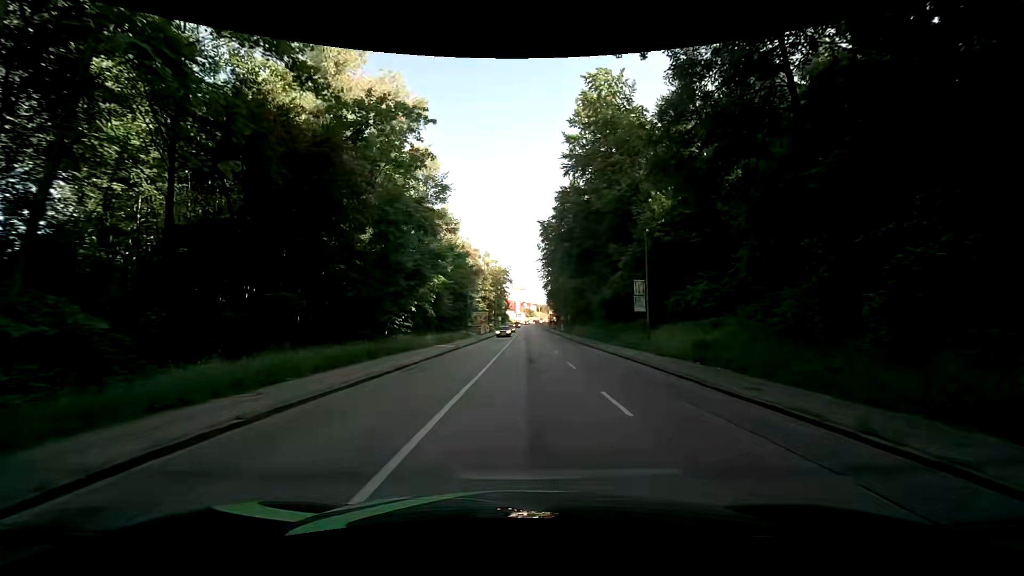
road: tertiary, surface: asphalt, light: Day
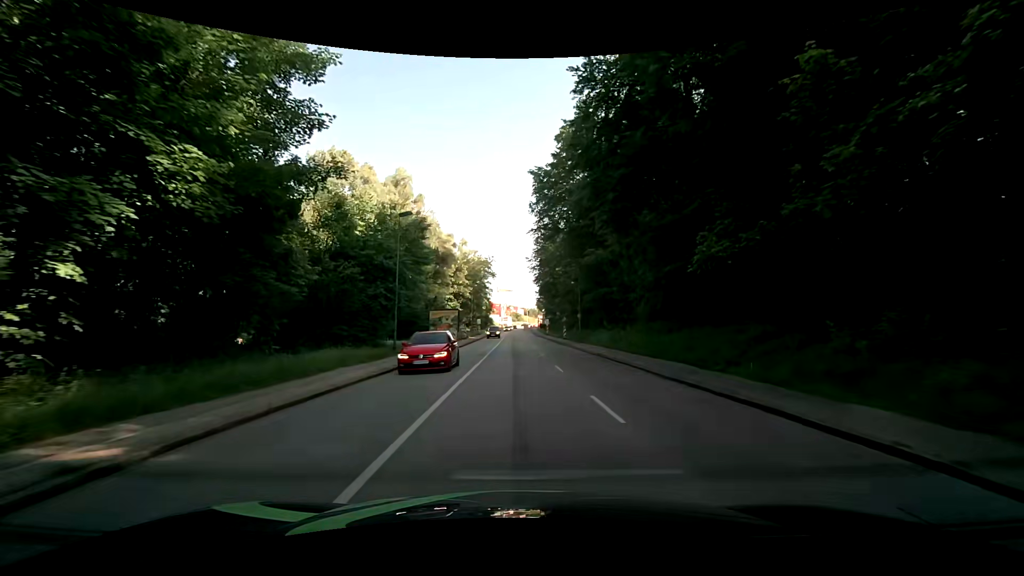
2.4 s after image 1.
(+0.4, +27.8) m; +2°
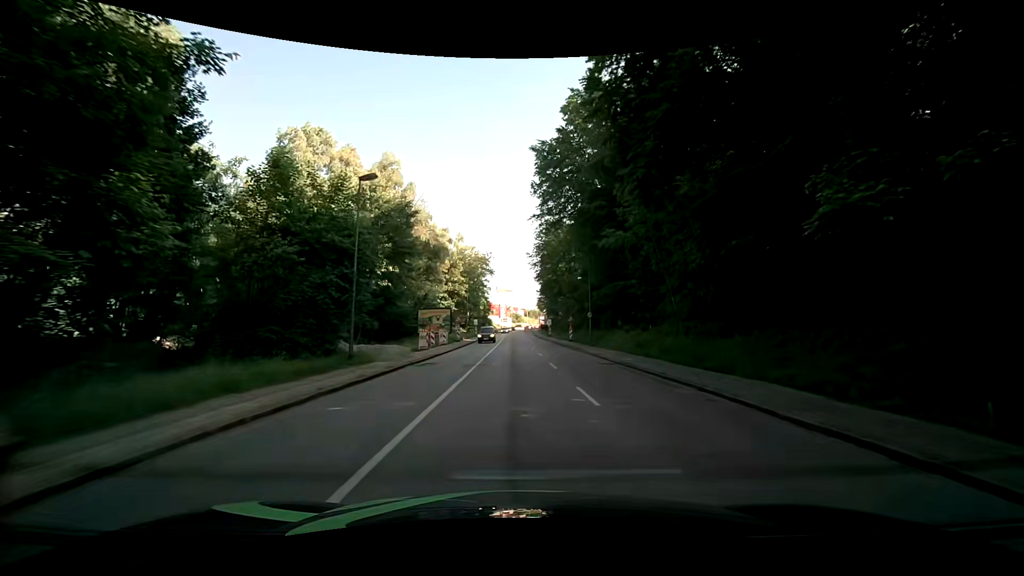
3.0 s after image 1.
(0.0, +7.2) m; 0°
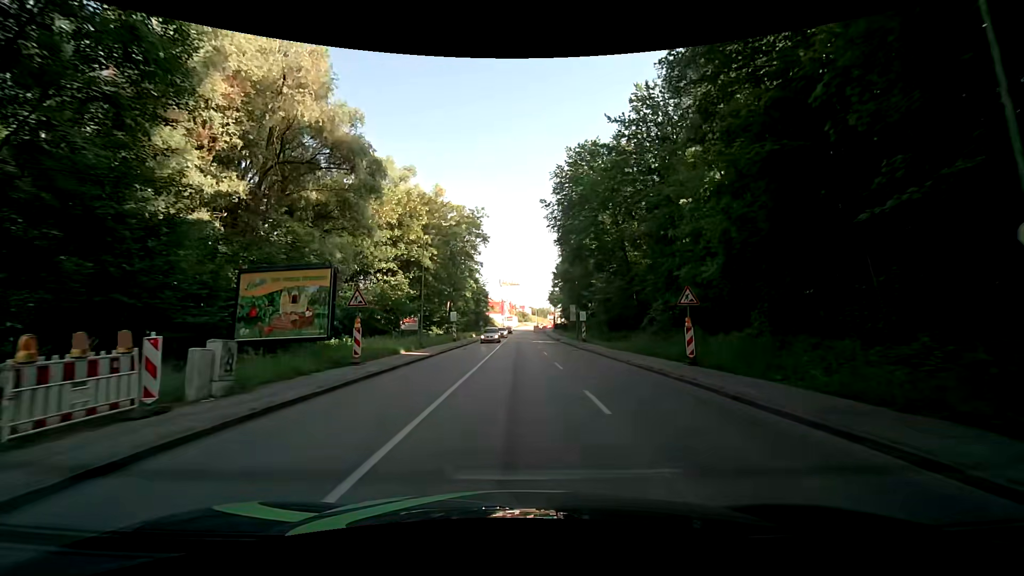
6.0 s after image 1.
(-0.1, +37.2) m; -1°
